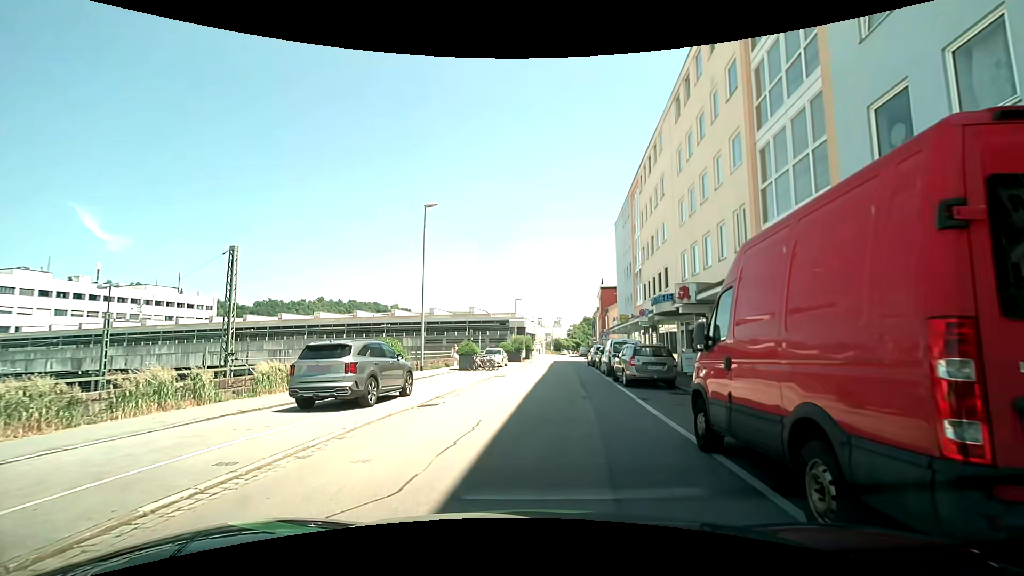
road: residential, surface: asphalt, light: Day
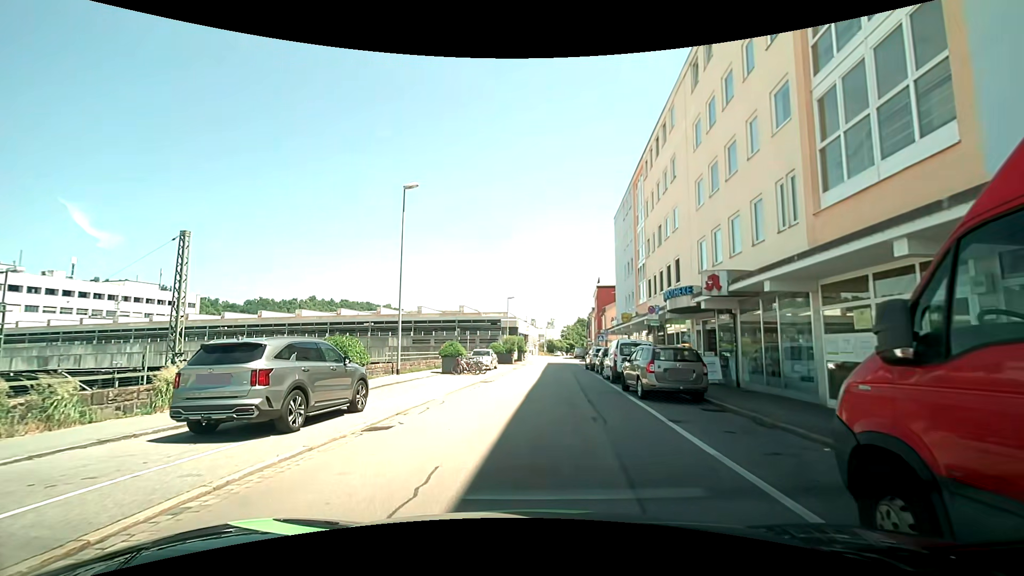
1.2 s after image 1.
(0.0, +3.7) m; 0°
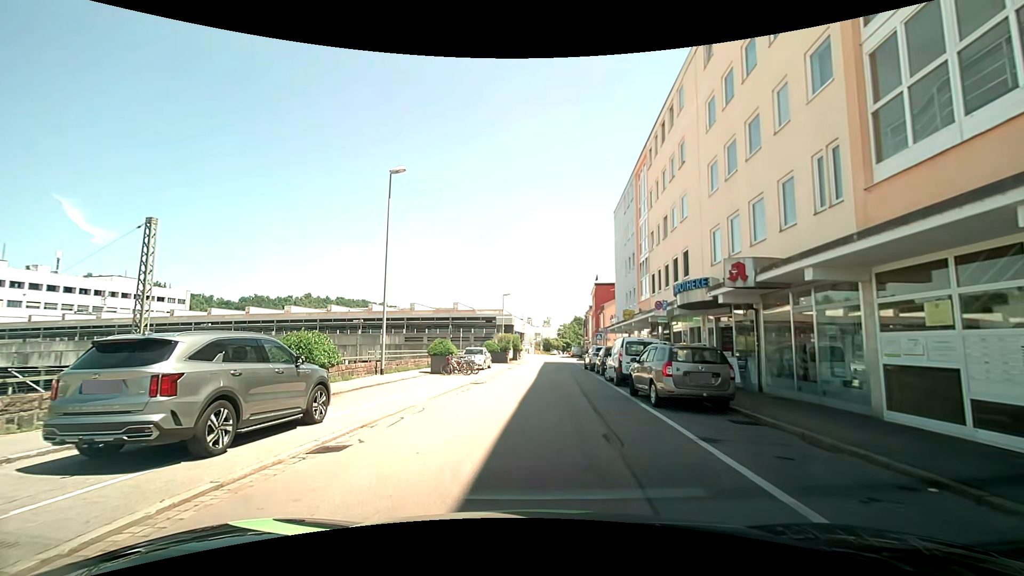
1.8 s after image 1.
(0.0, +2.1) m; +2°
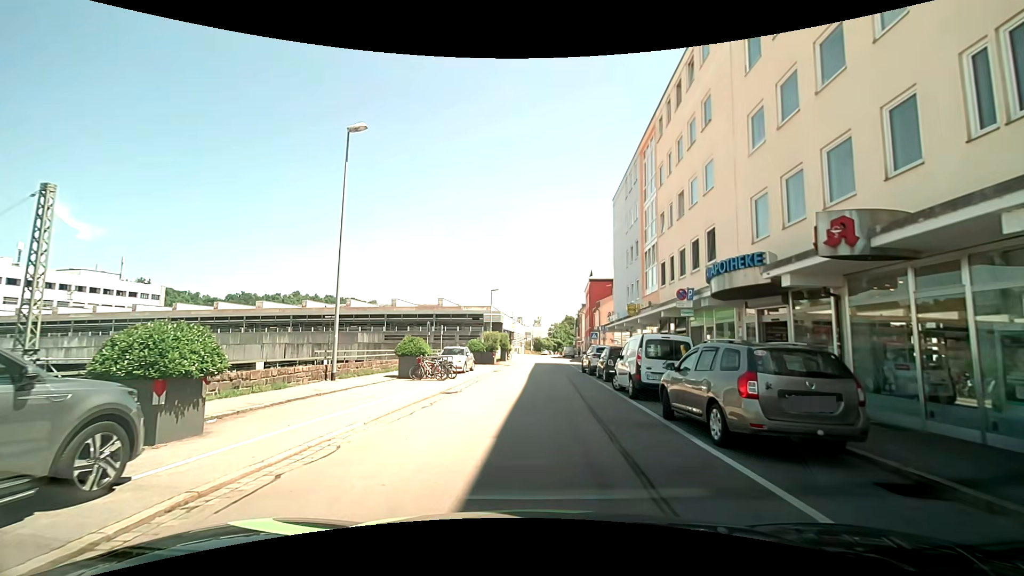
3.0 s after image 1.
(+0.1, +4.8) m; +2°
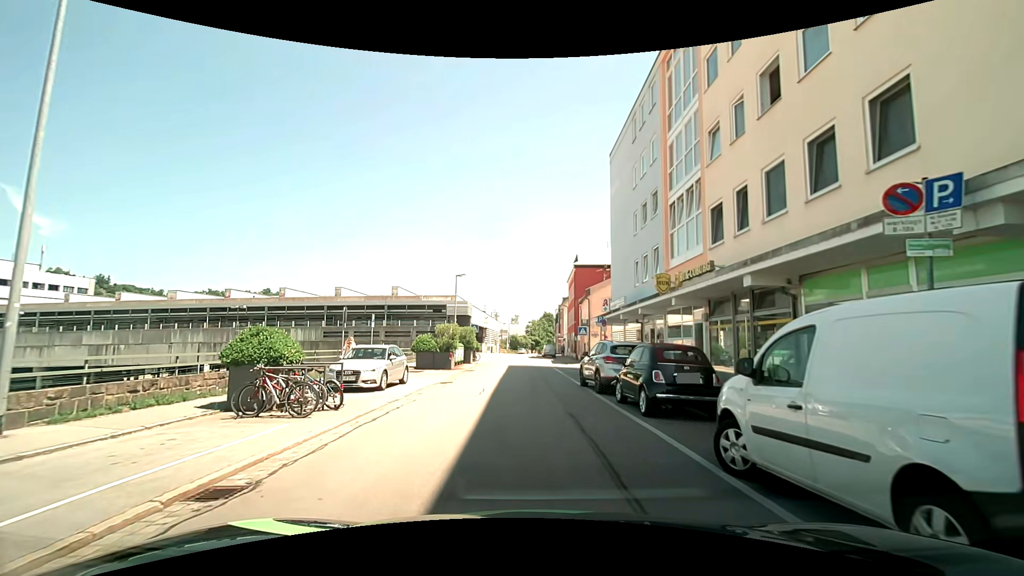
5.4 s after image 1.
(+0.1, +11.3) m; +2°
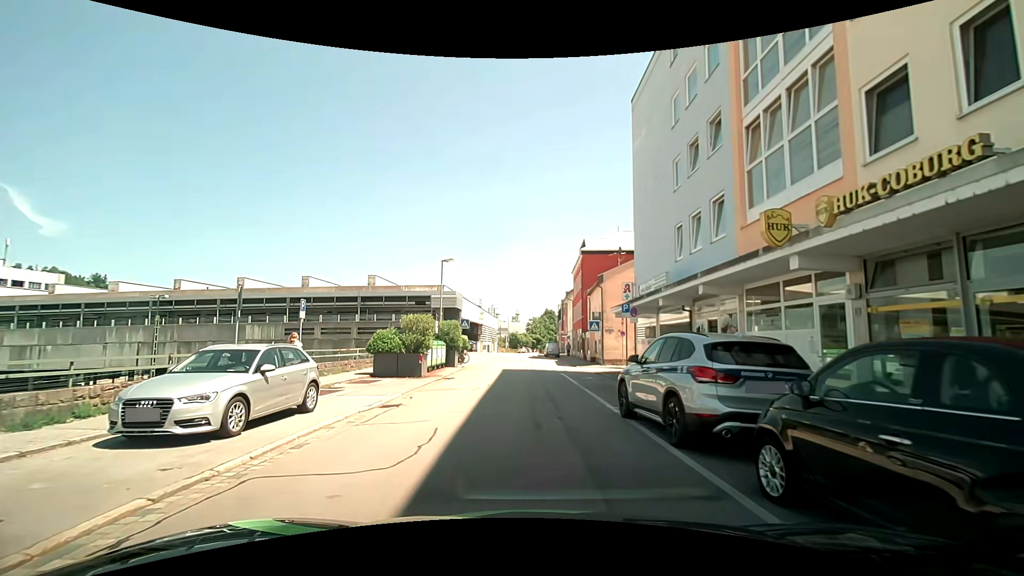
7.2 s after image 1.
(0.0, +7.9) m; 0°
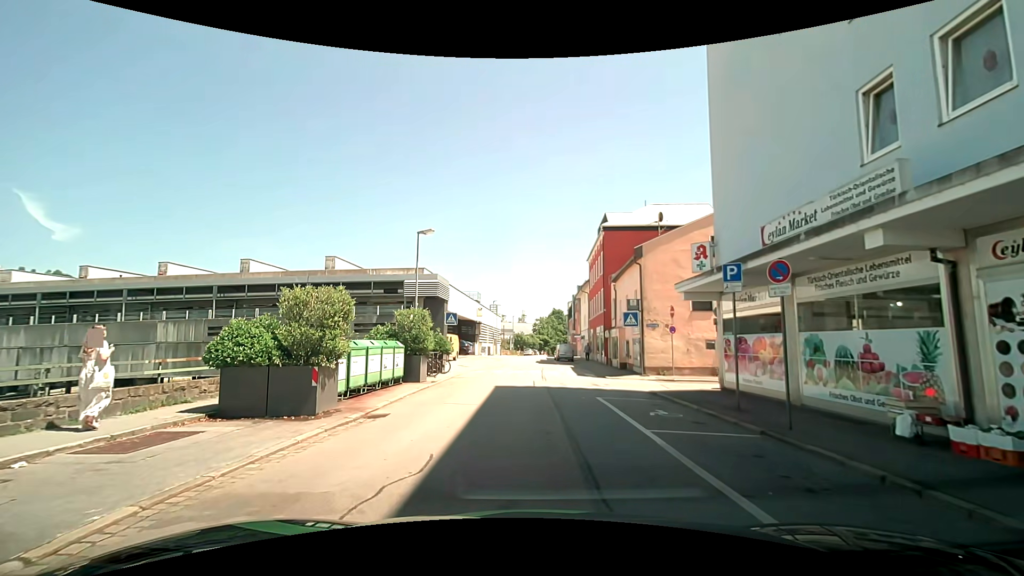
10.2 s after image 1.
(-0.1, +10.9) m; +1°
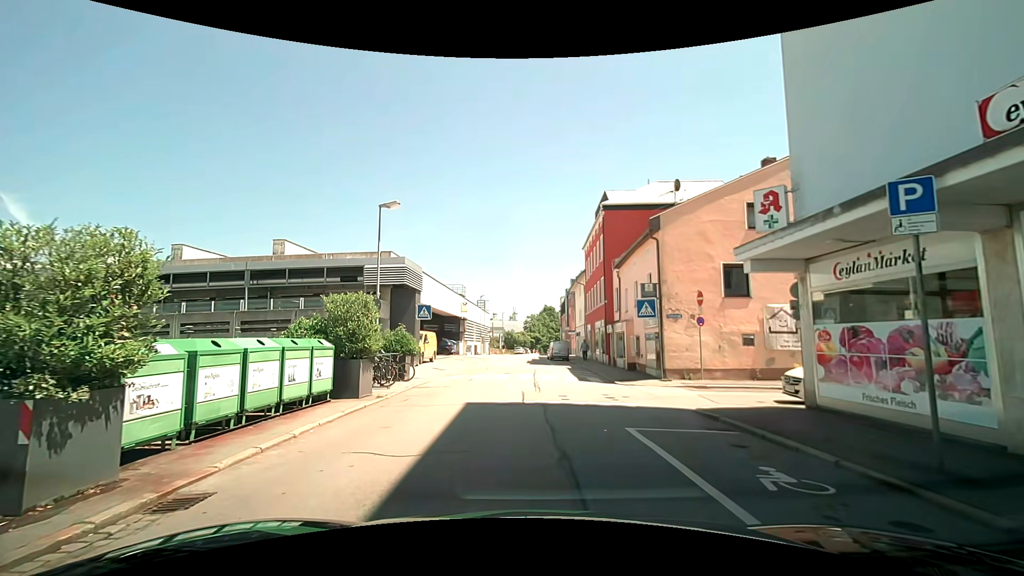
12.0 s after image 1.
(-0.1, +5.6) m; 0°
